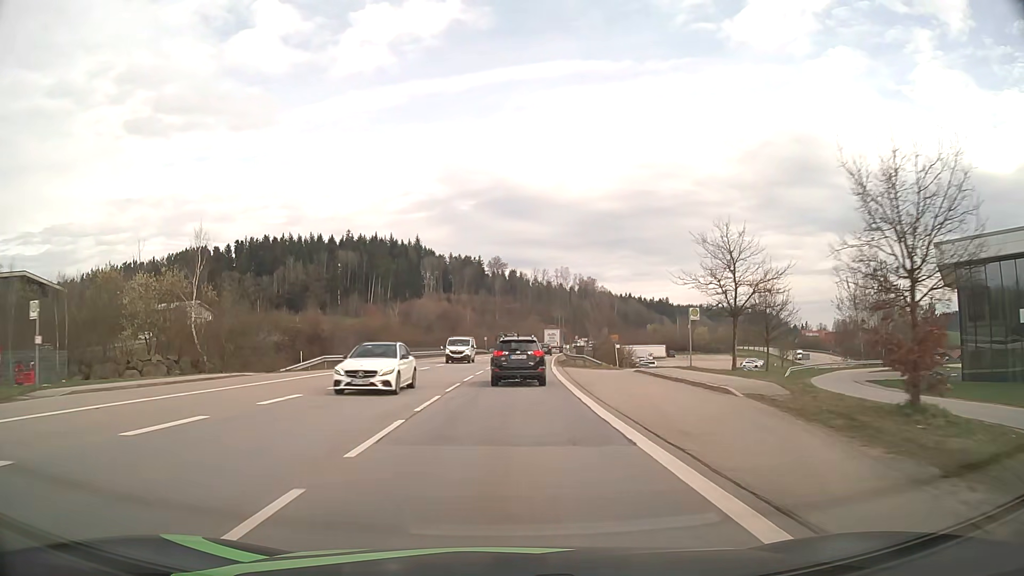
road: primary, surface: asphalt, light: Day
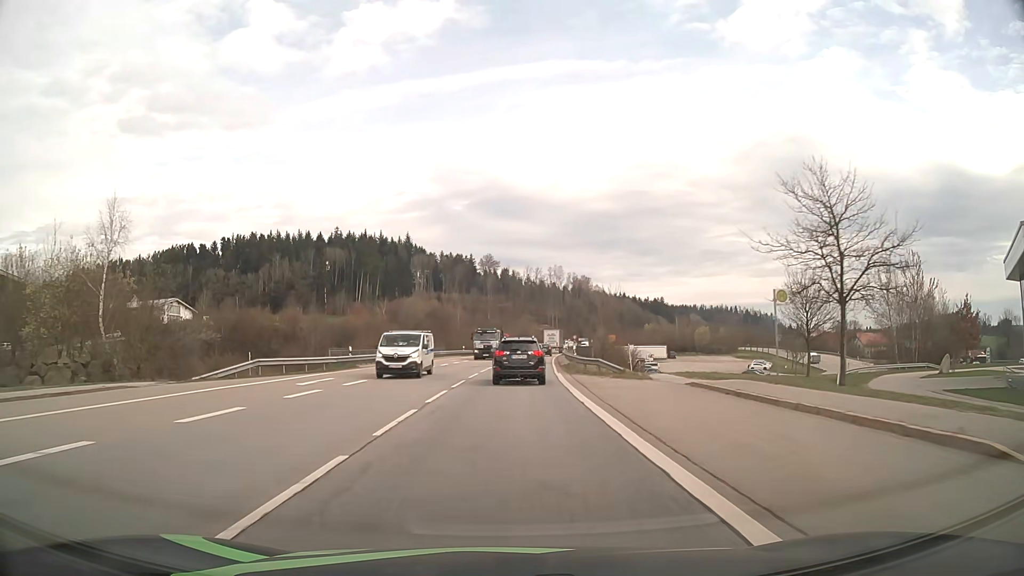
(+0.1, +10.0) m; +1°
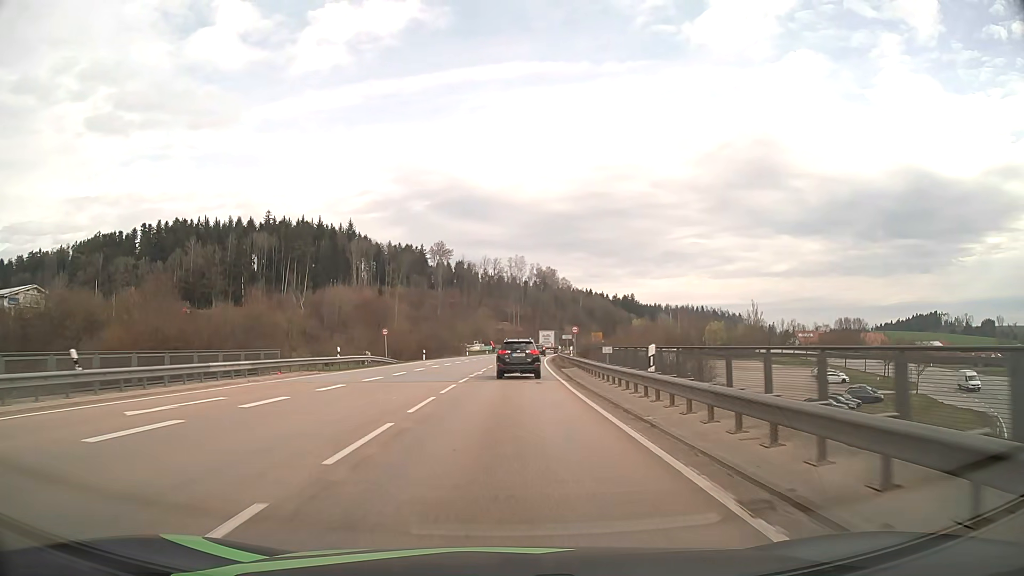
(+1.6, +51.0) m; +4°
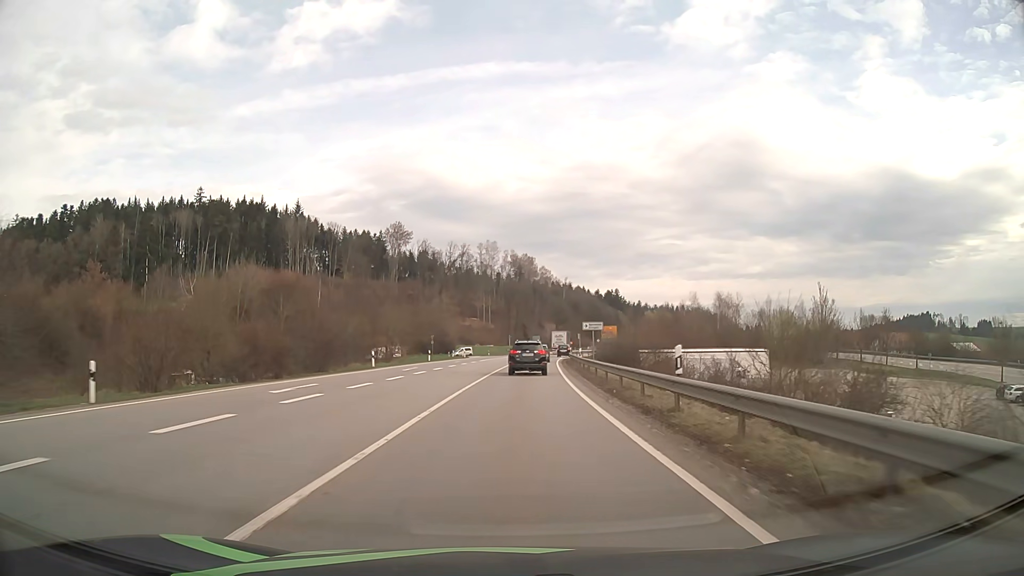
(+1.3, +52.8) m; +2°
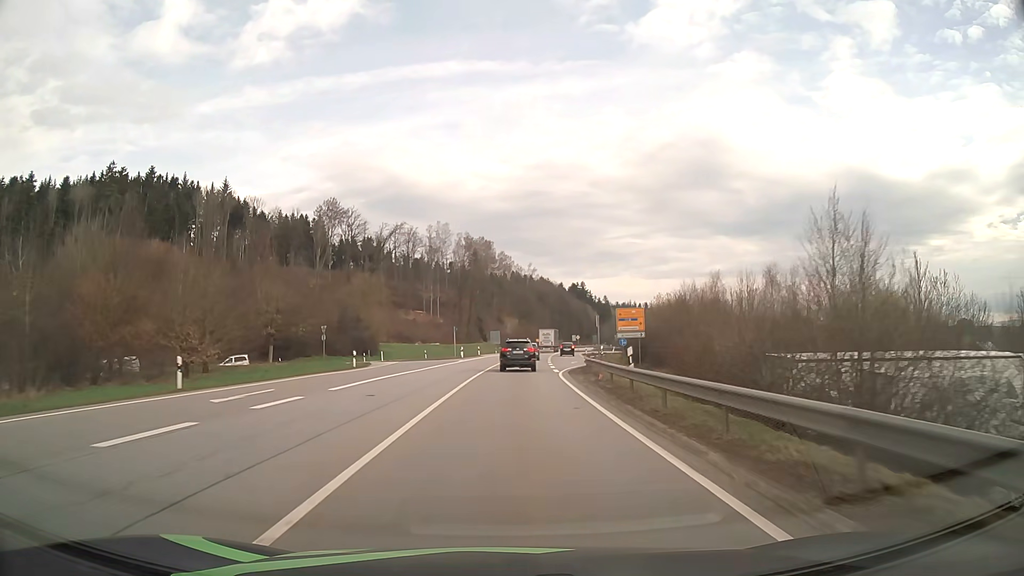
(+1.4, +44.0) m; +4°
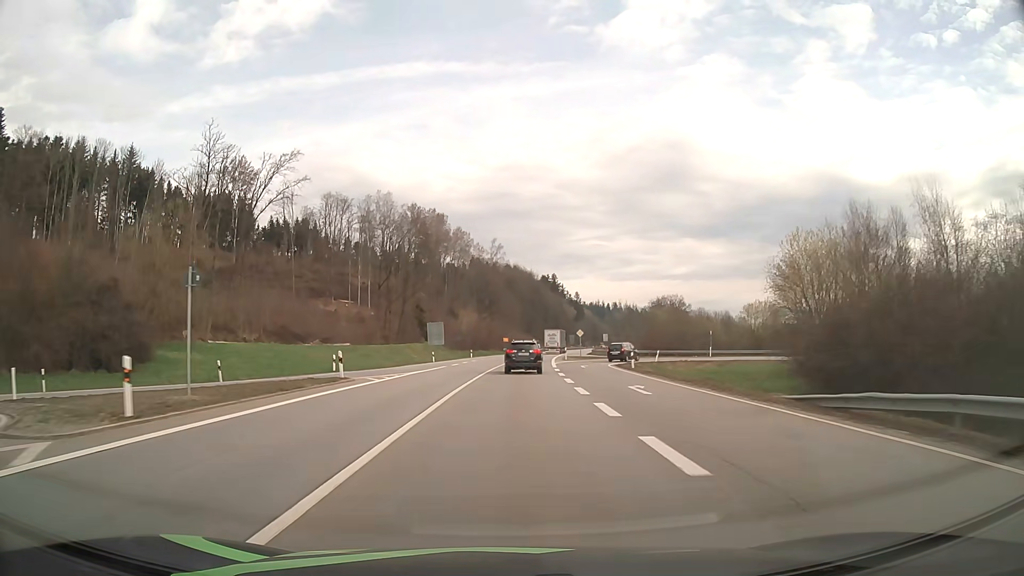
(+1.5, +57.5) m; +3°
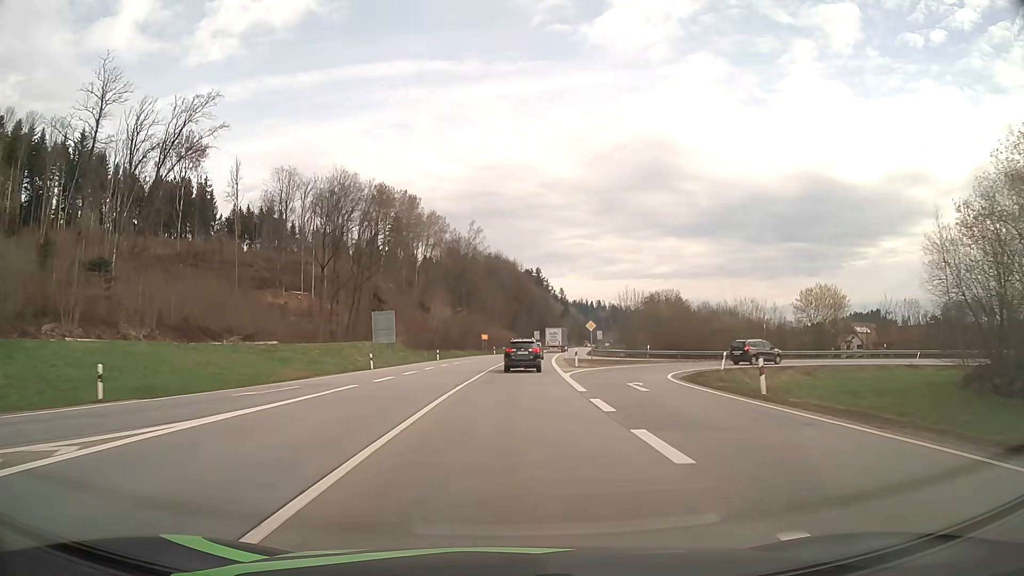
(+0.3, +23.8) m; +2°
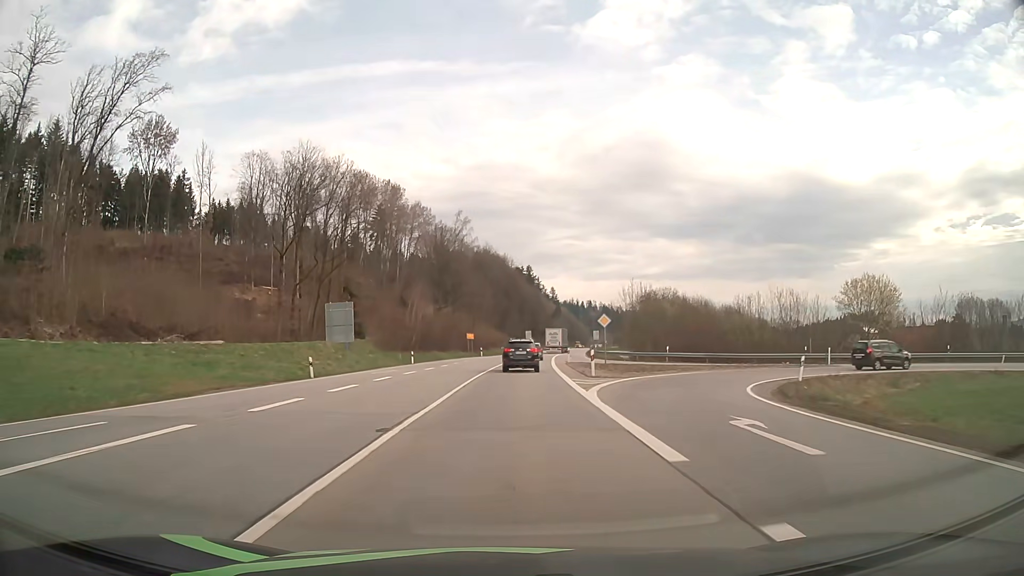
(+0.1, +12.0) m; +1°
(0, +10) (0, +20) (+1, +30) (+1, +40) (+1, +50) (+2, +60) (+3, +70) (+4, +80) (+5, +90) (+6, +100) m
